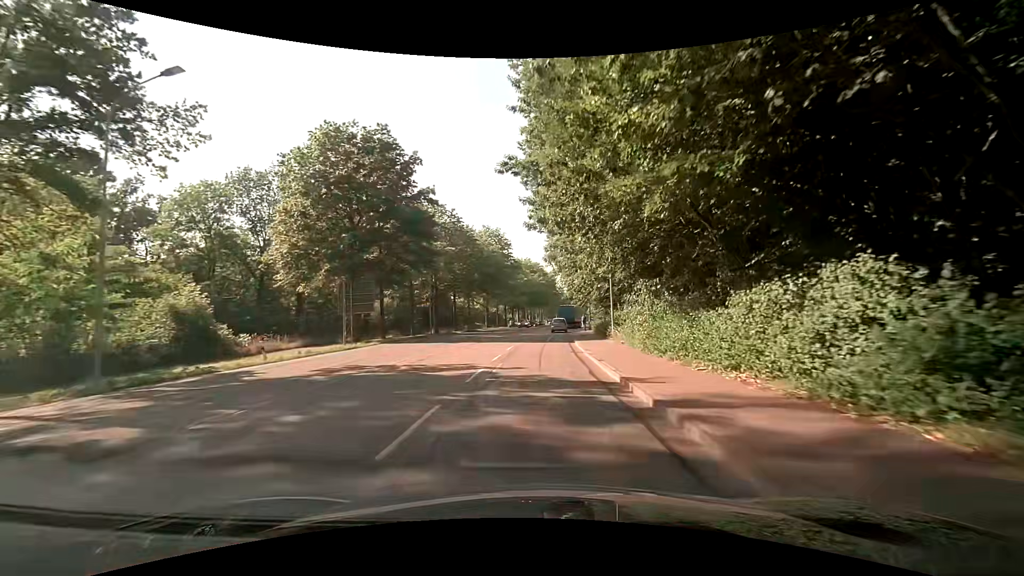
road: secondary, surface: asphalt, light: Day
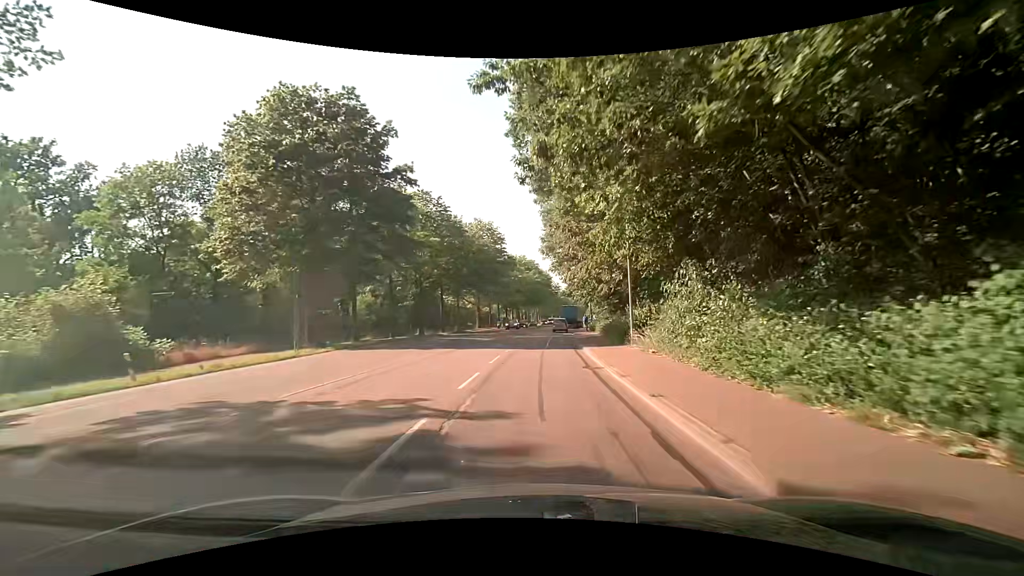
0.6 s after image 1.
(0.0, +7.0) m; +1°
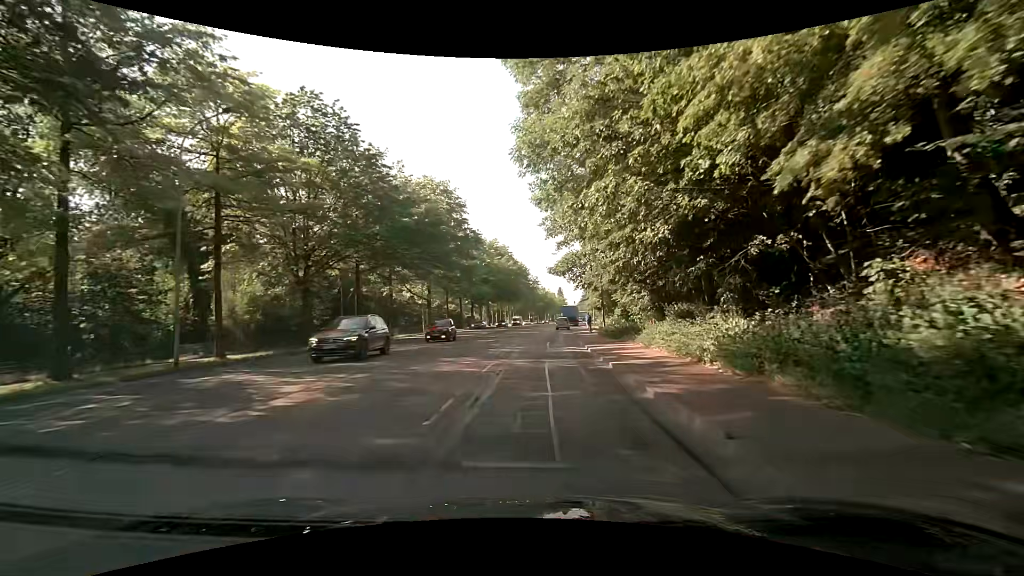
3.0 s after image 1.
(+0.2, +27.3) m; +3°
(0, +10) (0, +20) (+1, +30) (+1, +40) (+2, +50) (+3, +60) (+4, +70) (+5, +80) (+7, +90) (+10, +99) m
